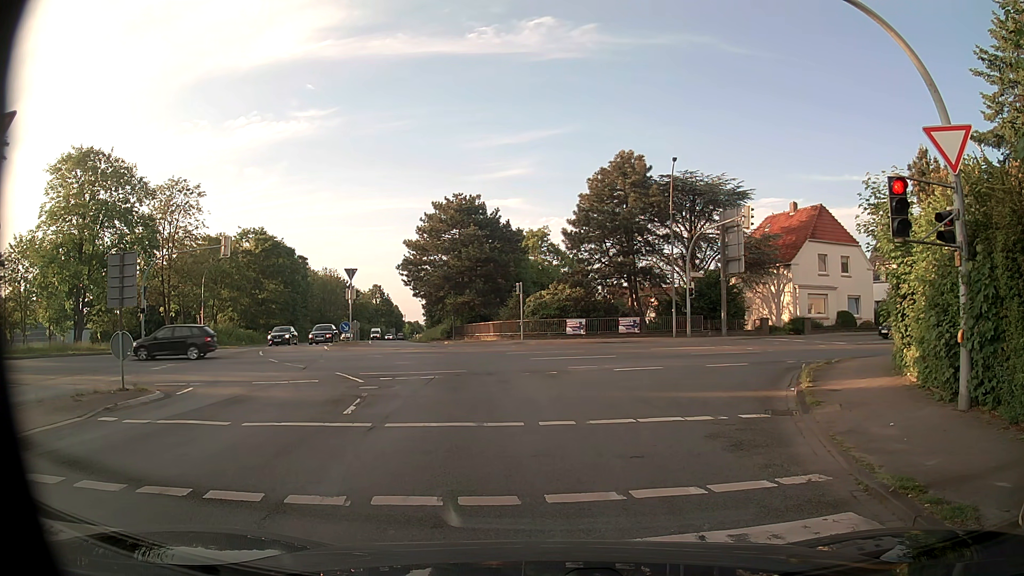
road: primary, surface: asphalt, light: Day
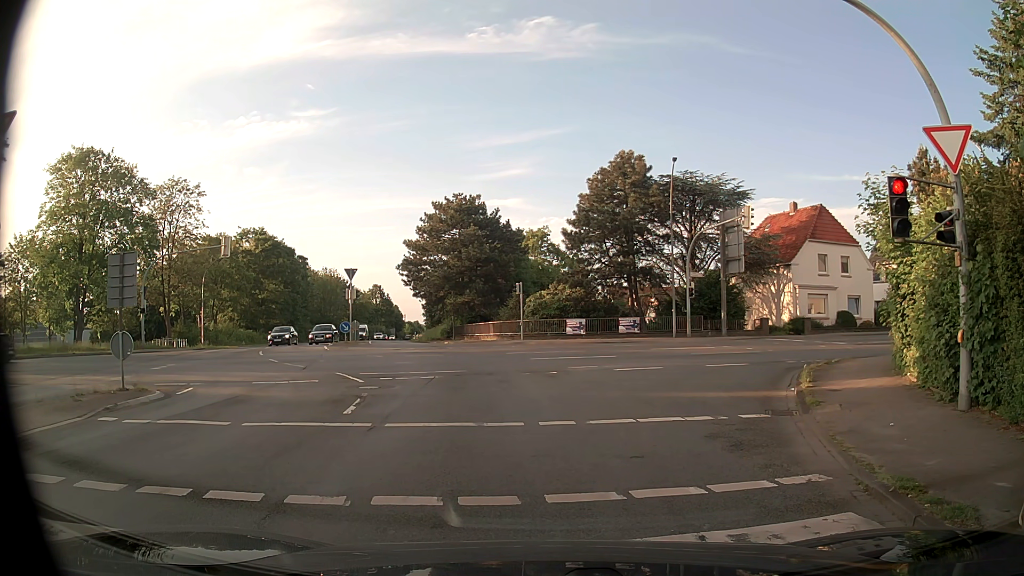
(0.0, 0.0) m; 0°
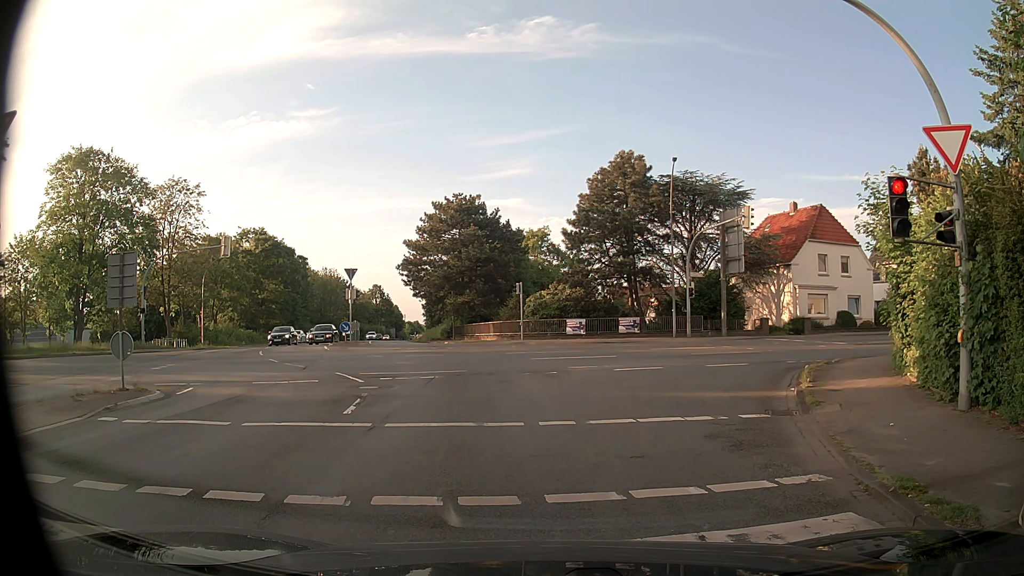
(0.0, 0.0) m; 0°
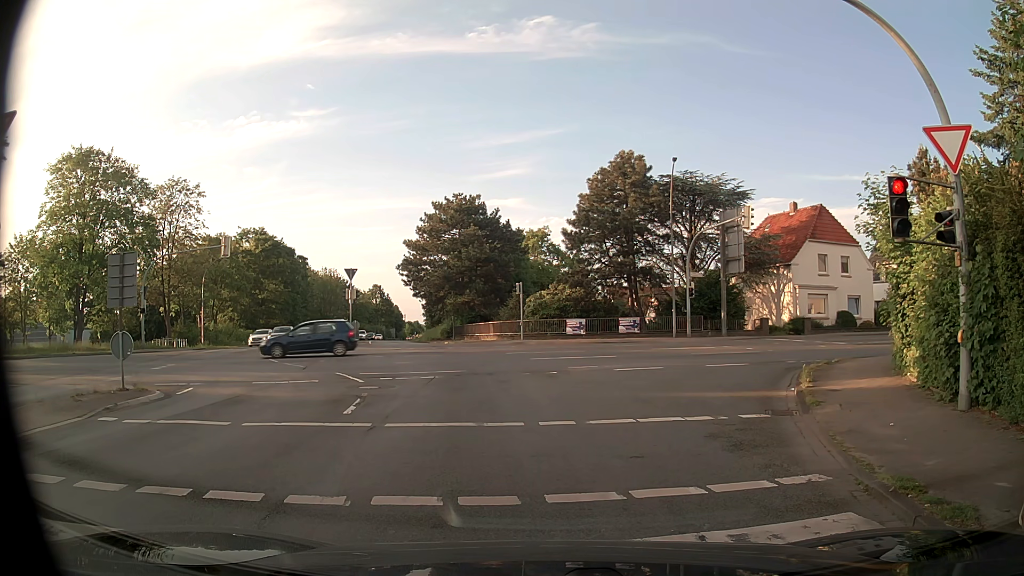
(0.0, 0.0) m; 0°
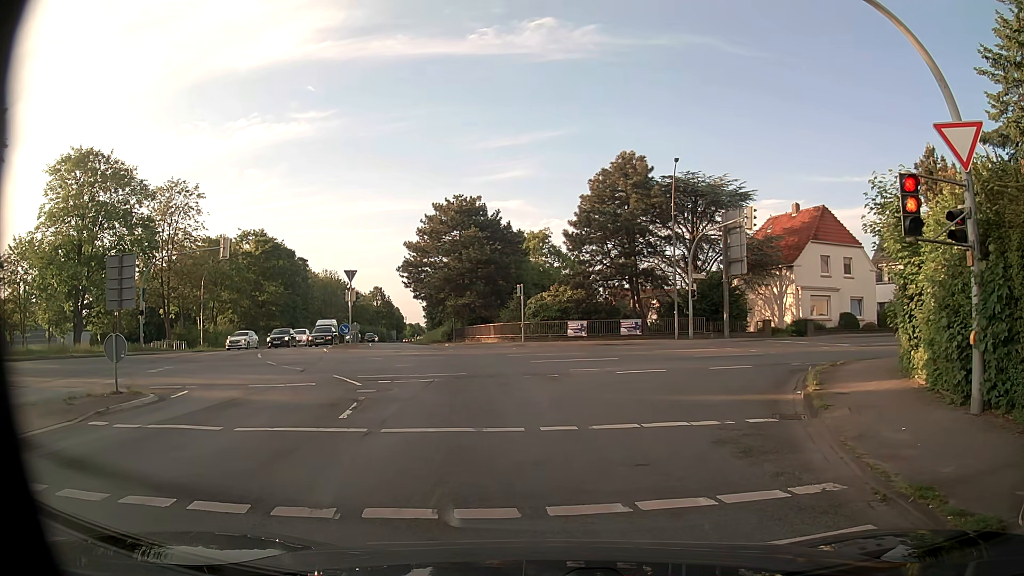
(0.0, +0.3) m; 0°
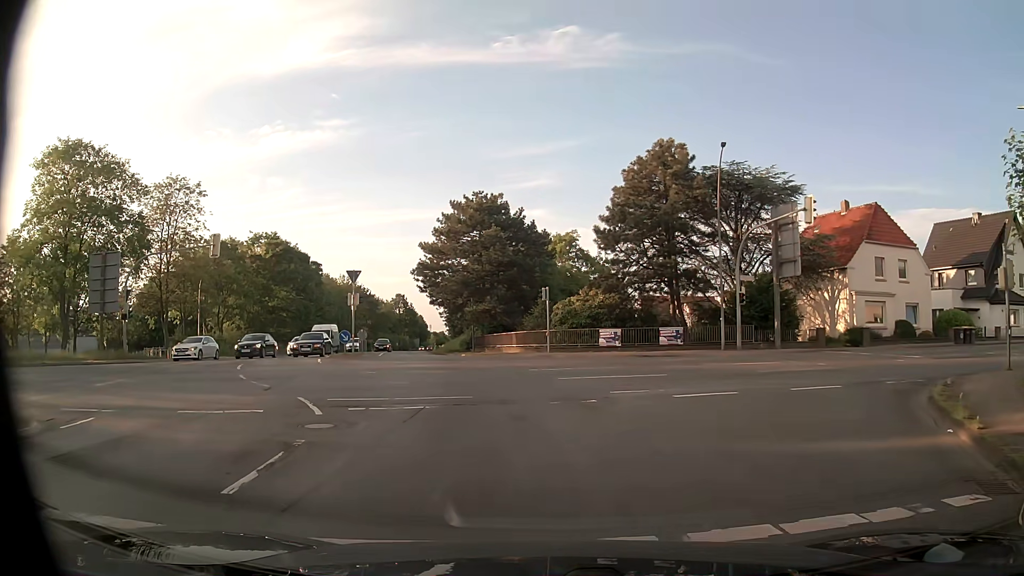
(0.0, +5.2) m; -2°
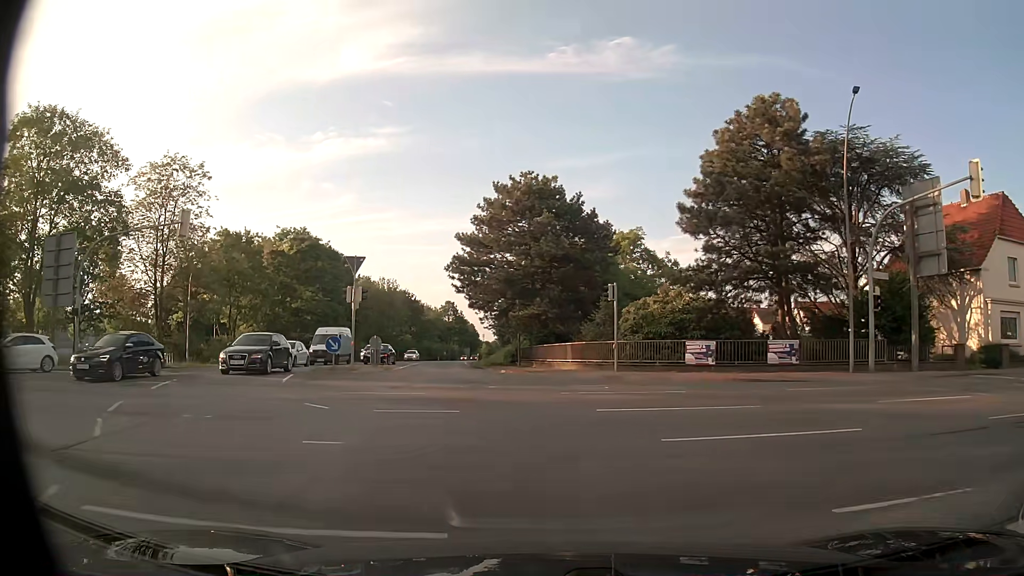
(-0.3, +9.9) m; -4°
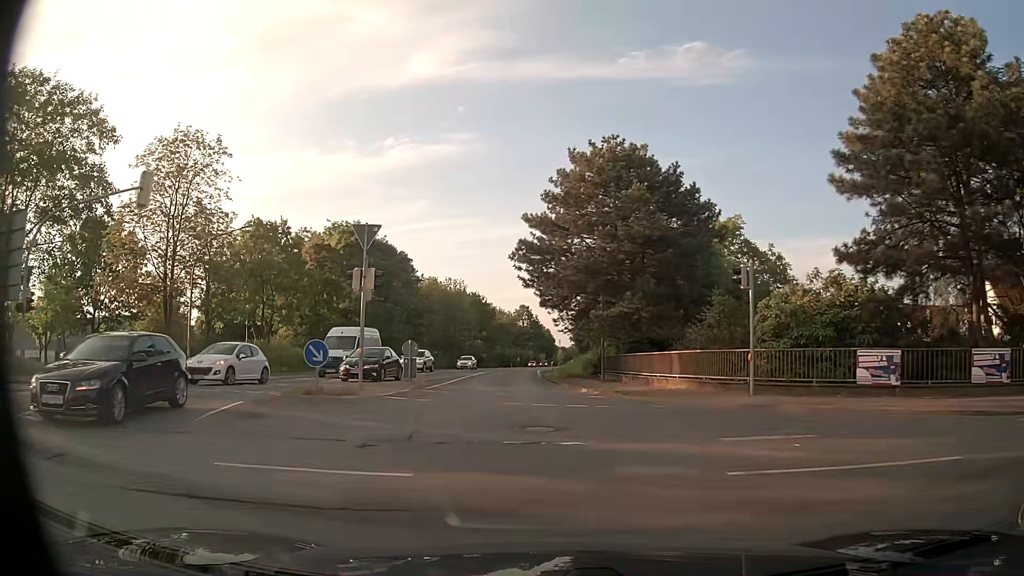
(-0.6, +9.2) m; -7°
(0, +10) (-1, +20) (-2, +30) (-3, +40) (-3, +50) (-3, +60) (-4, +70) (-4, +80) (-4, +90) (-3, +100) m
